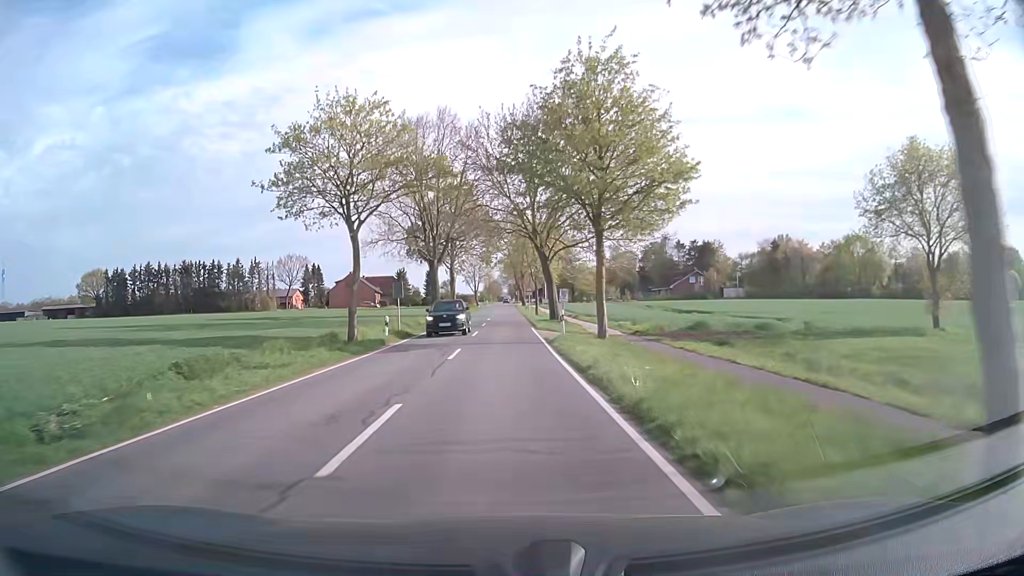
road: secondary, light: Day
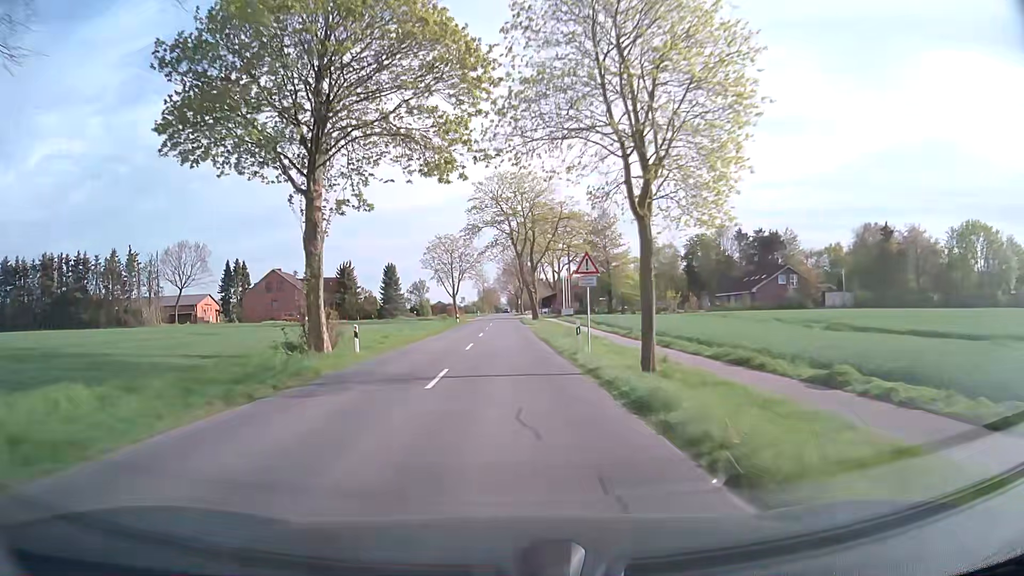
(+0.2, +53.6) m; 0°
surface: asphalt
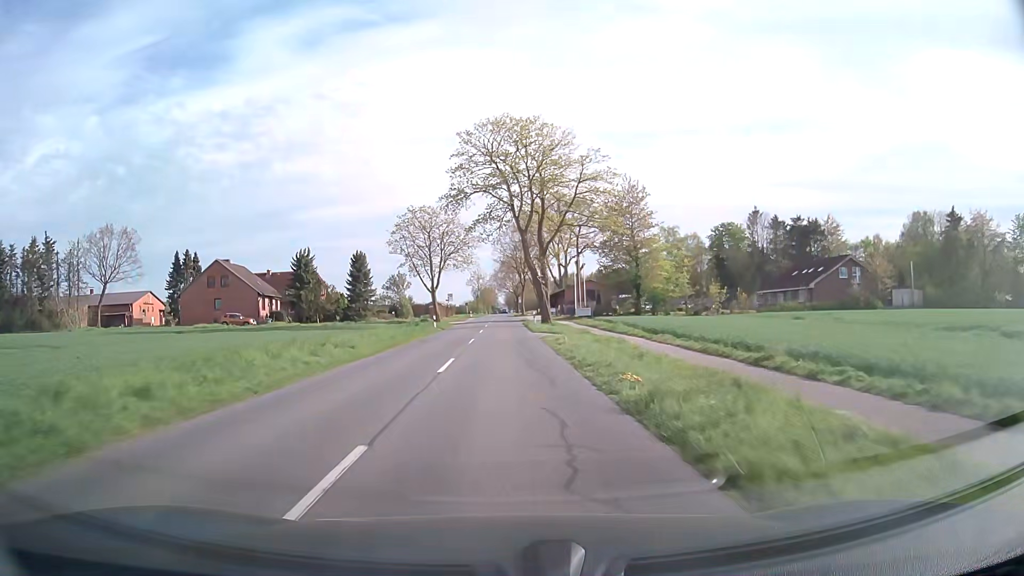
(+0.2, +21.3) m; +1°
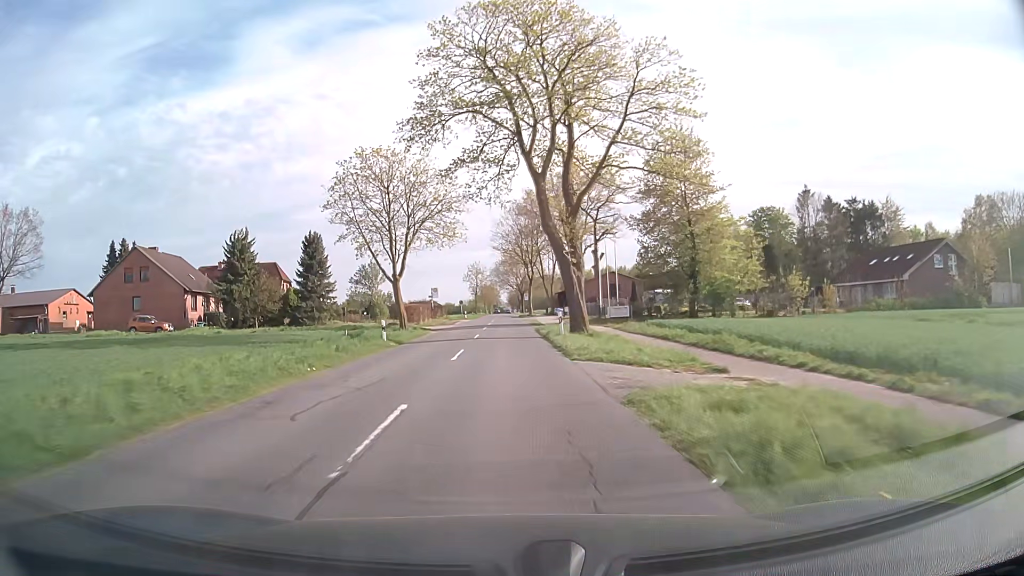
(-0.1, +21.3) m; 0°
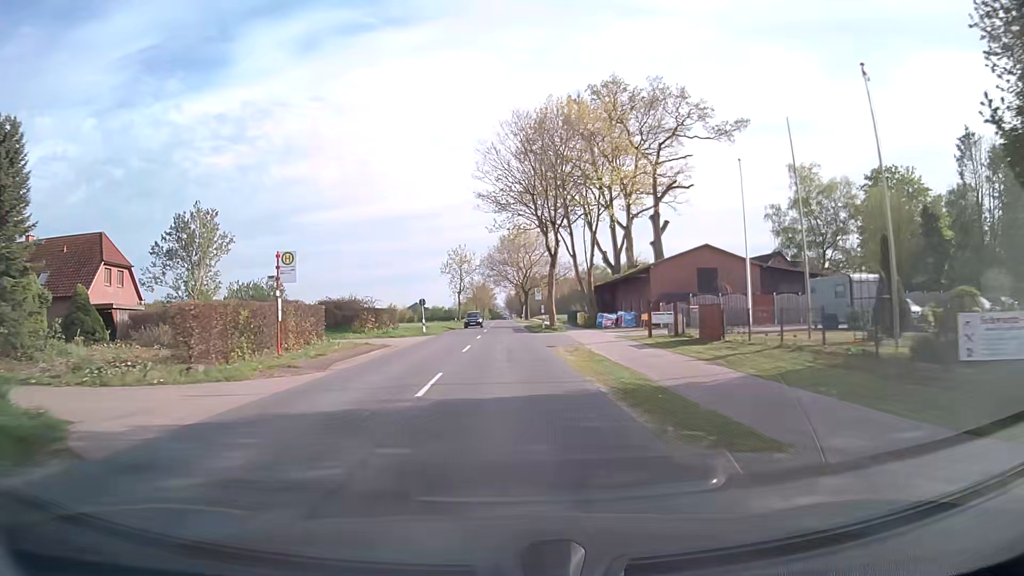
(0.0, +42.8) m; 0°
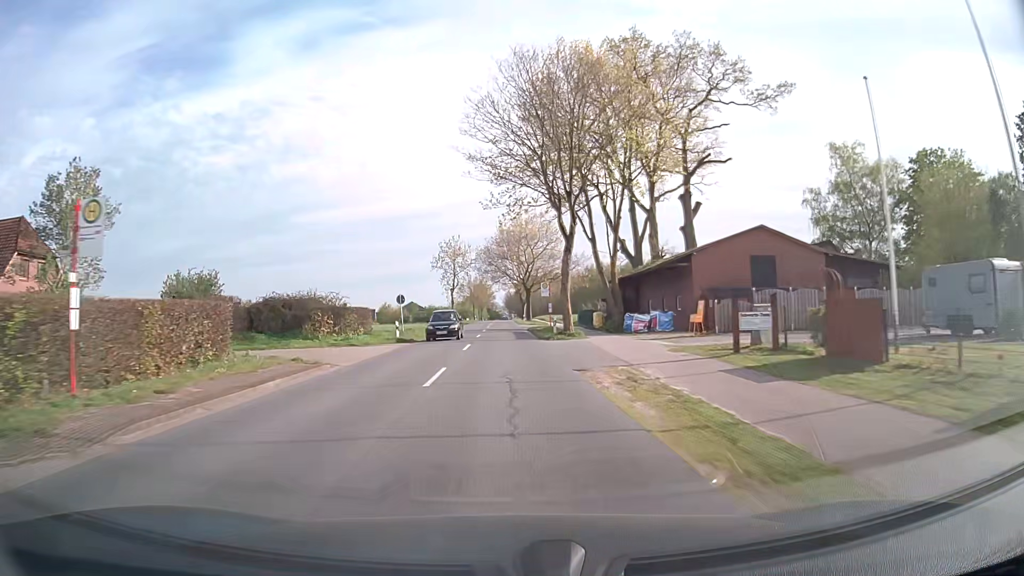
(0.0, +10.7) m; 0°
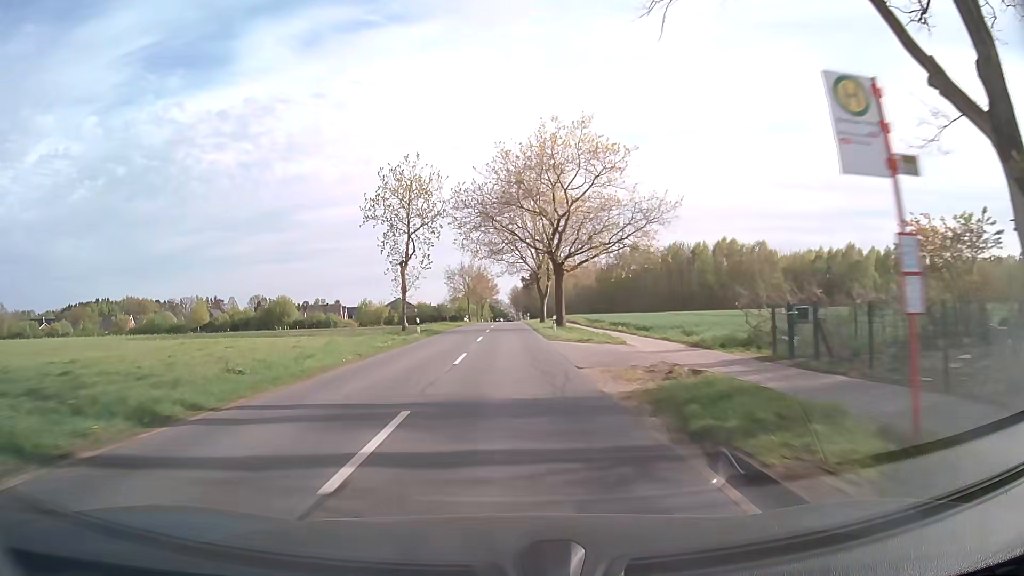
(-0.1, +43.0) m; 0°
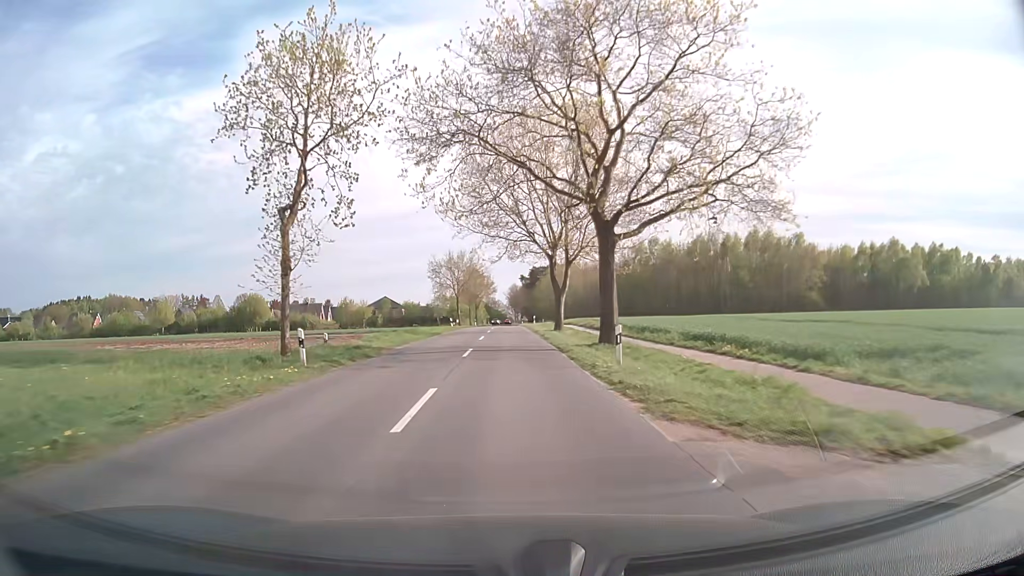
(0.0, +21.5) m; 0°
(0, +10) (0, +20) (0, +30) (0, +40) (0, +50) (0, +60) (0, +70) (0, +80) (0, +90) (0, +100) m
